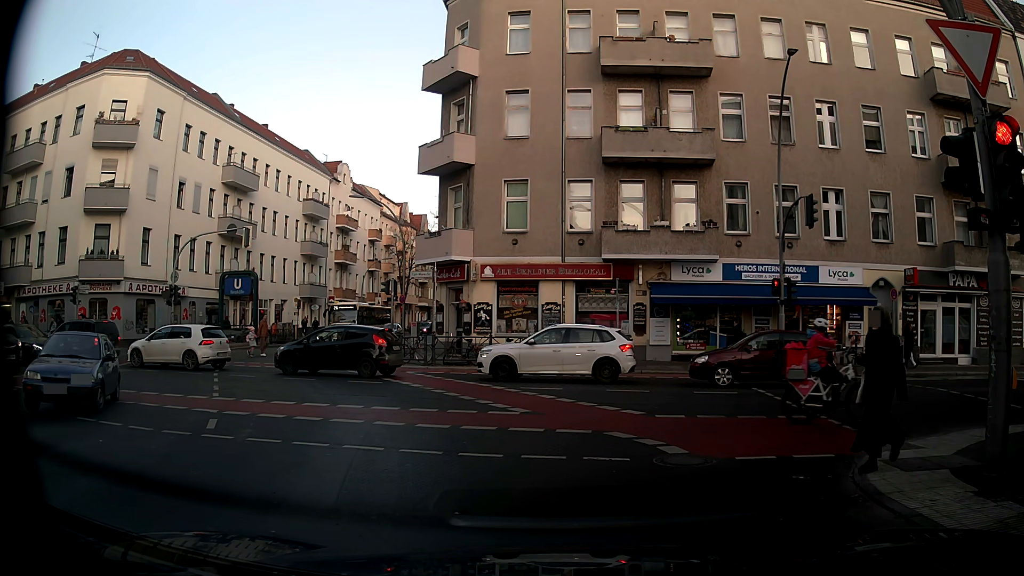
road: tertiary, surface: asphalt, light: Day
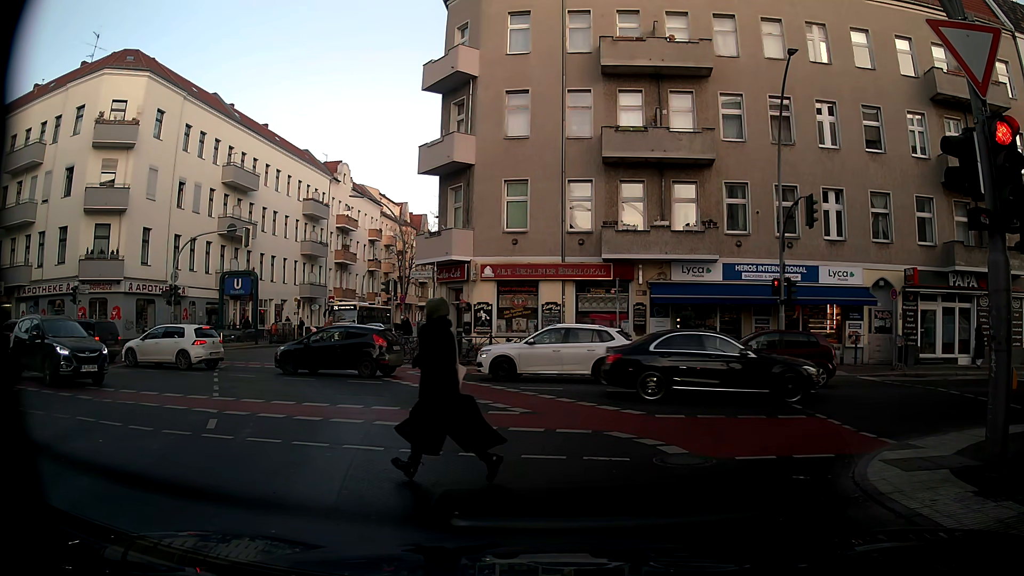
(0.0, 0.0) m; 0°
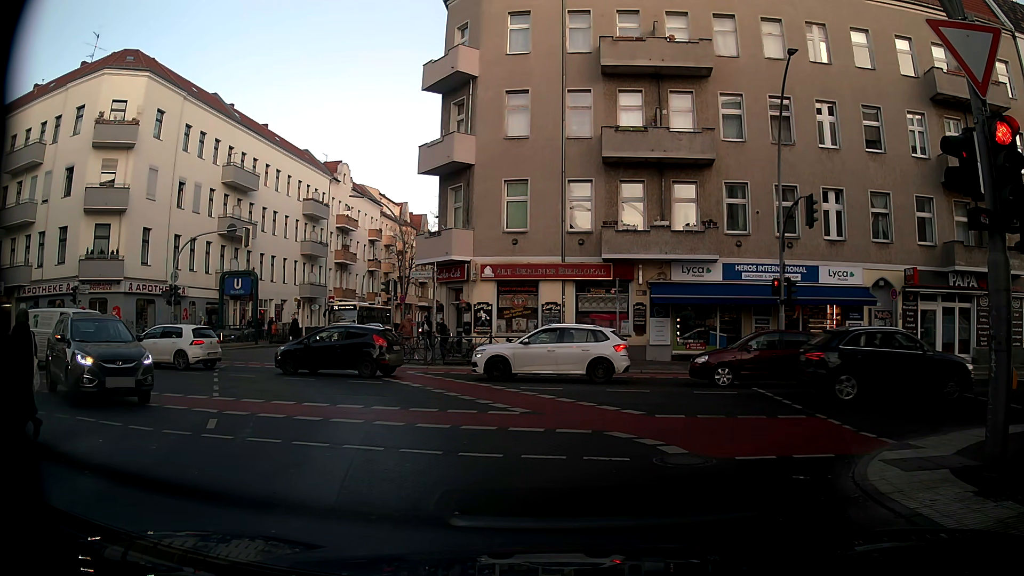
(0.0, 0.0) m; 0°
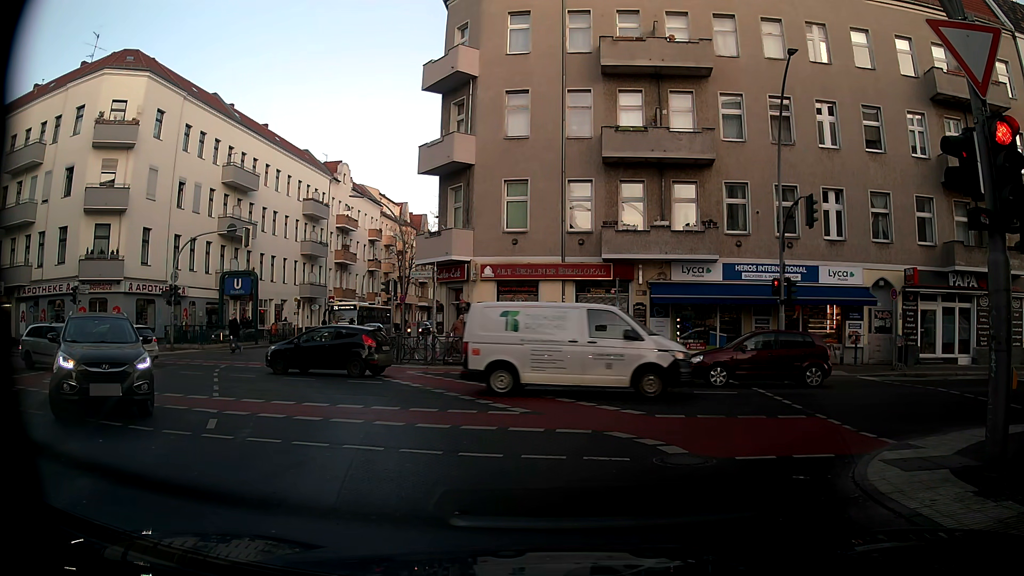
(0.0, 0.0) m; 0°
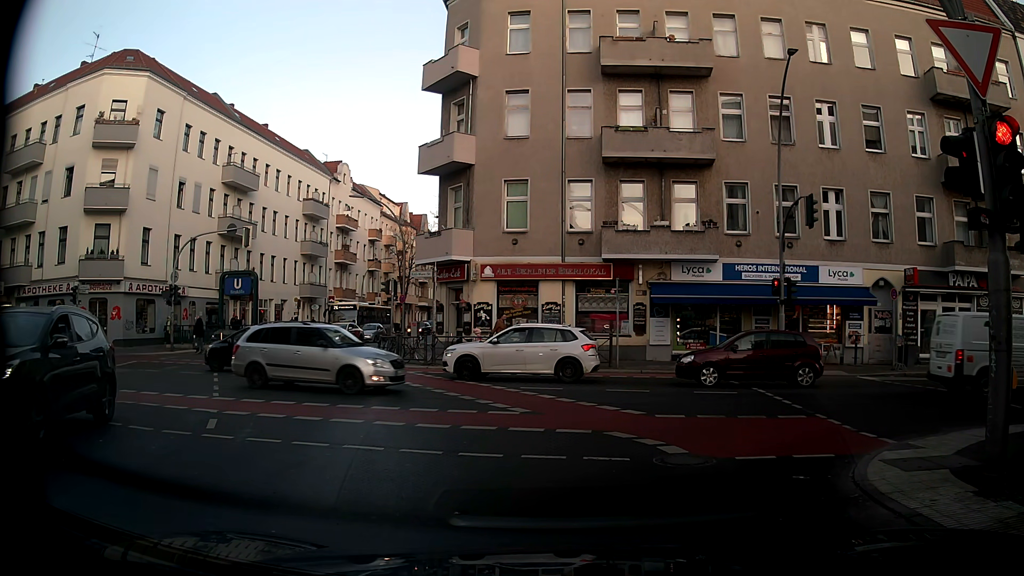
(0.0, 0.0) m; 0°
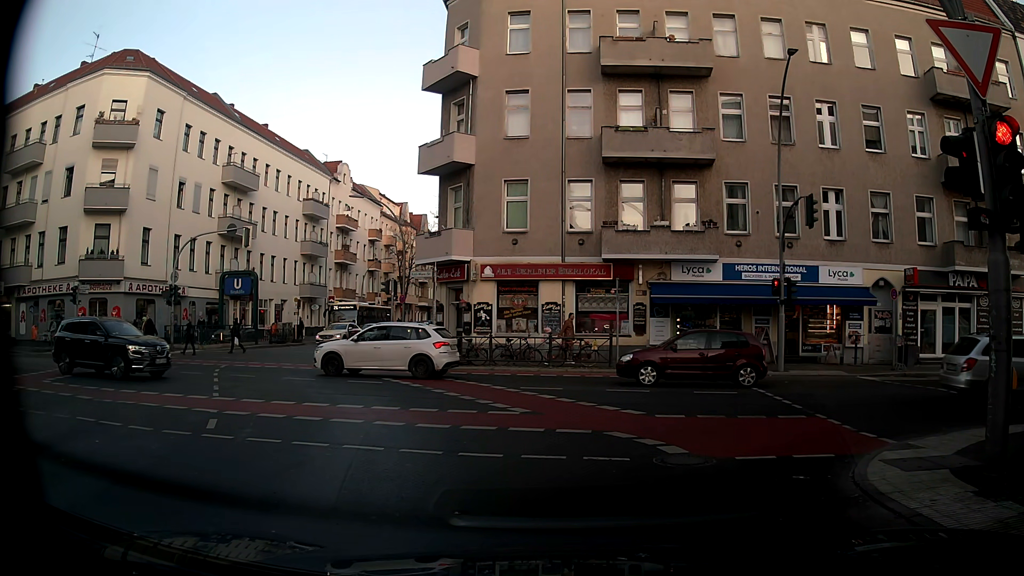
(0.0, 0.0) m; 0°
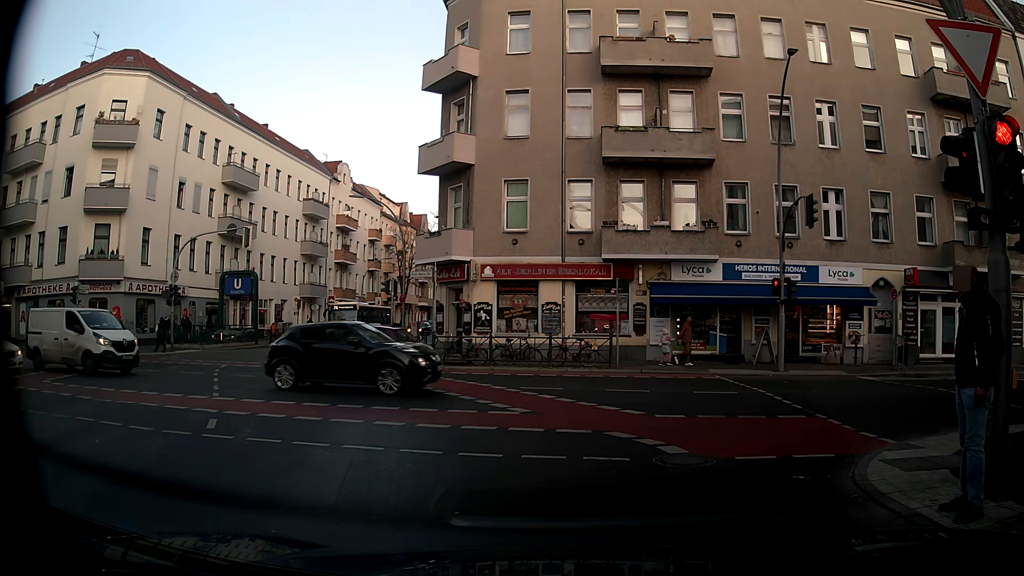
(0.0, 0.0) m; 0°
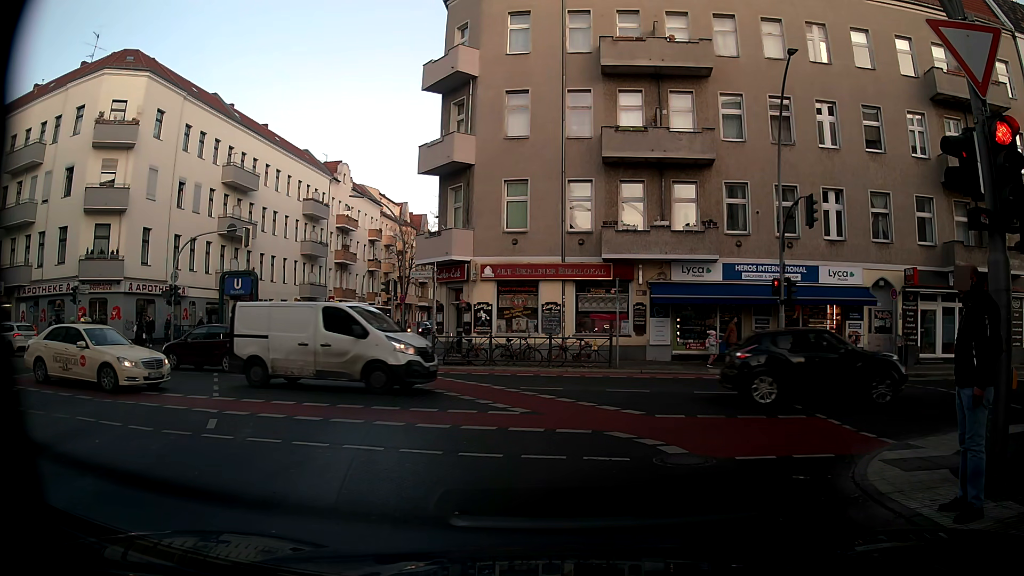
(0.0, 0.0) m; 0°
